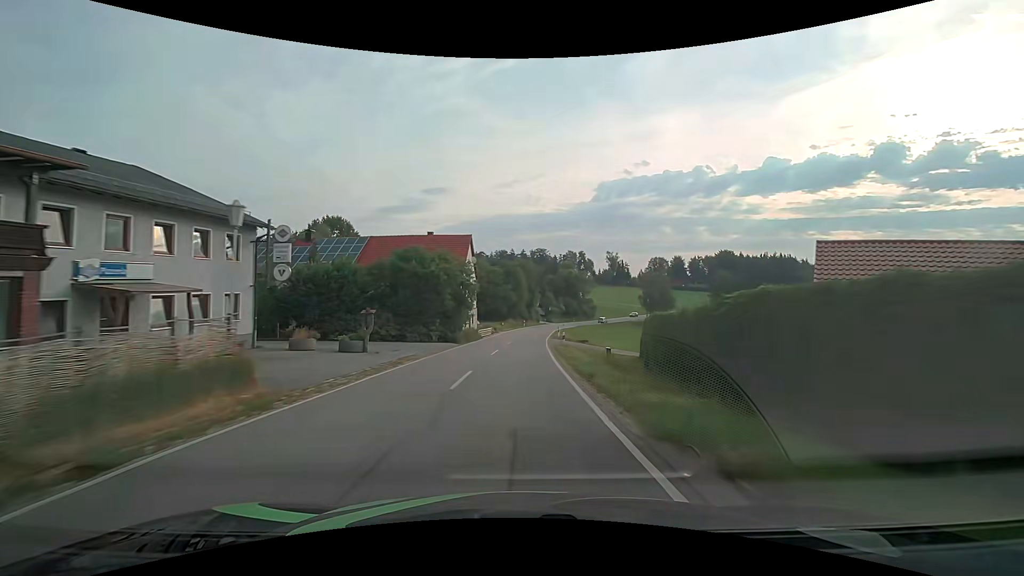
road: secondary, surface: asphalt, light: Day
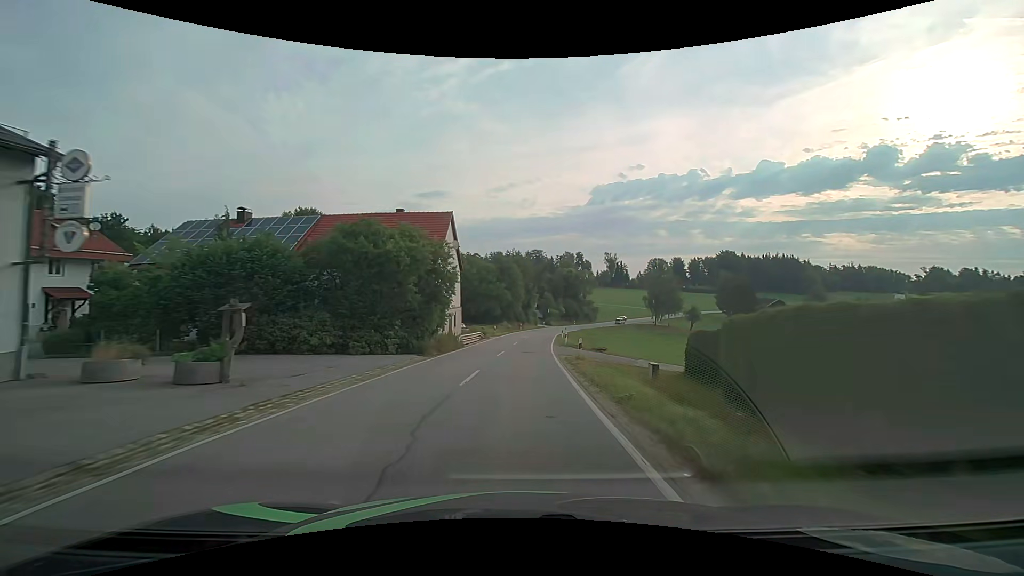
(0.0, +10.8) m; 0°
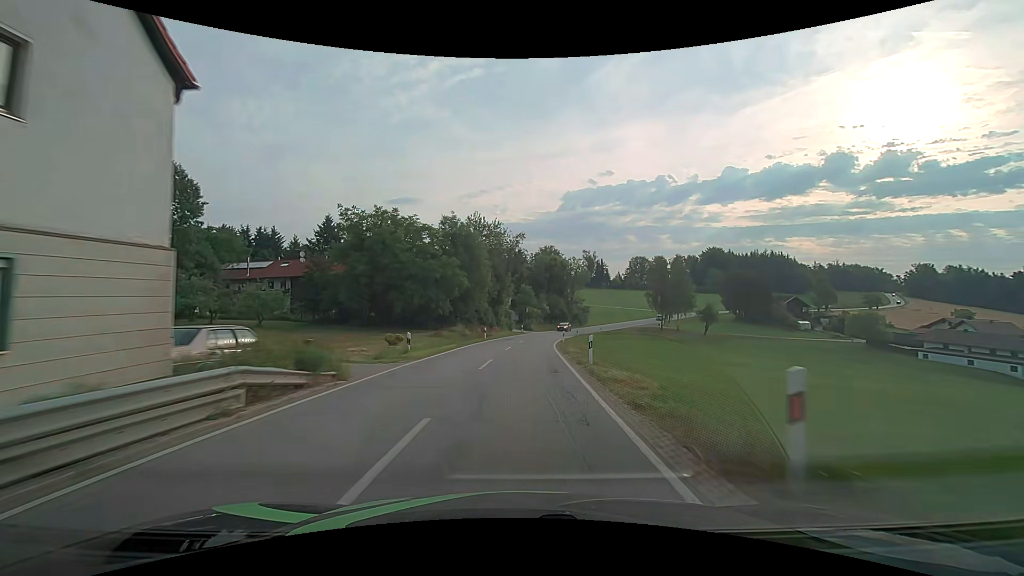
(+0.8, +32.2) m; +3°
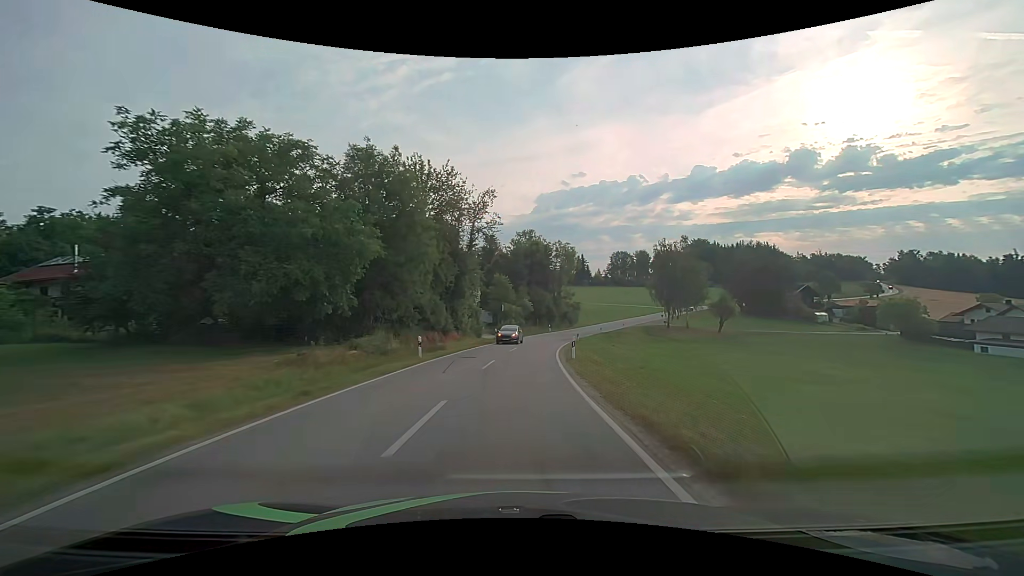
(+0.5, +21.3) m; +3°
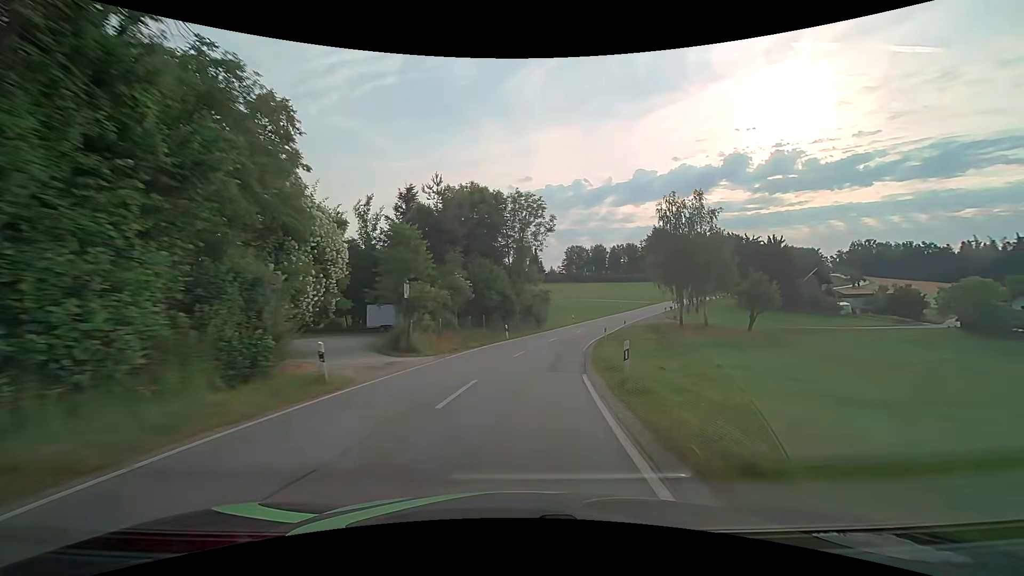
(+1.2, +32.2) m; +5°
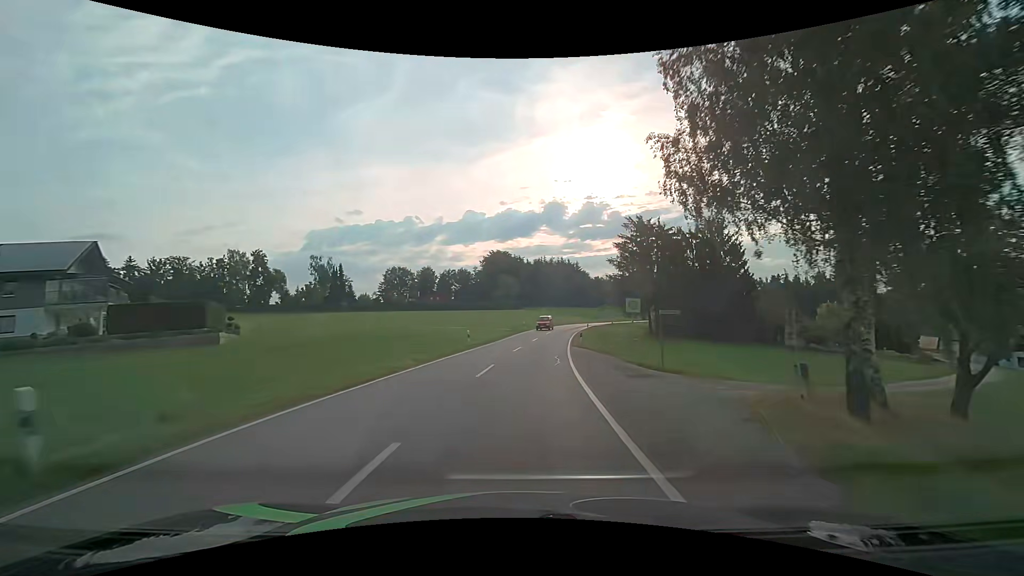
(+9.3, +52.4) m; +20°
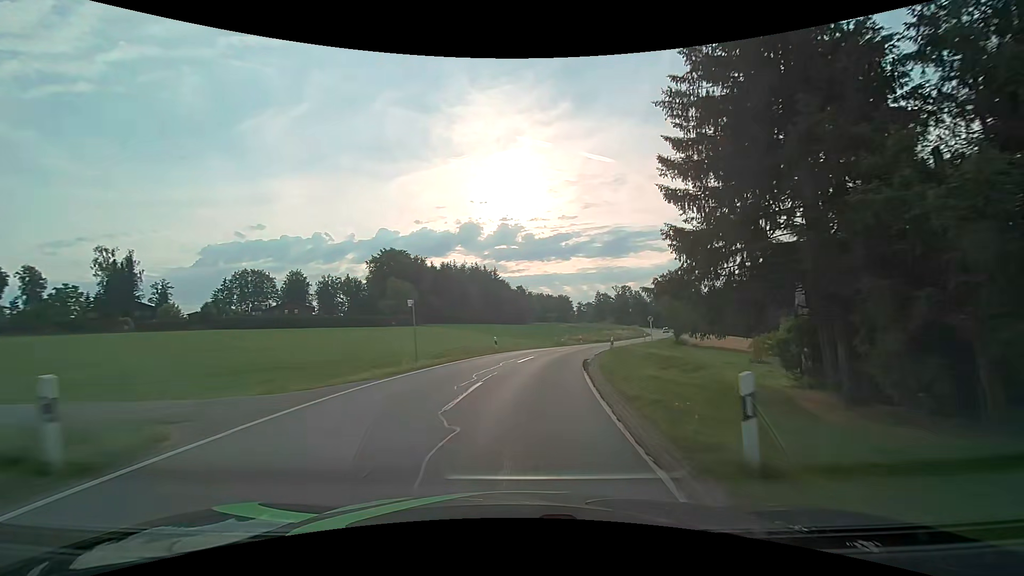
(+4.5, +52.2) m; +10°
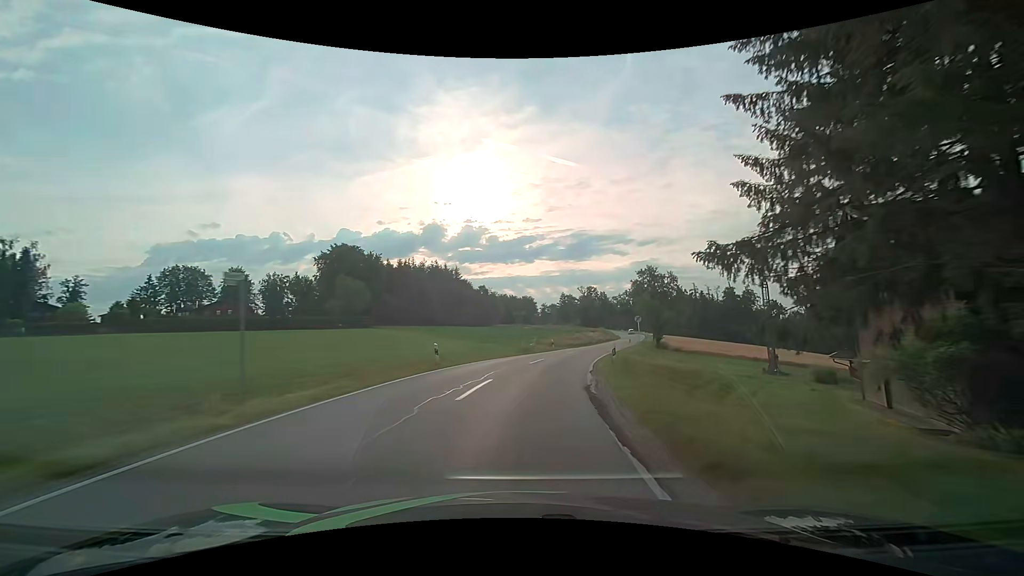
(+0.3, +10.4) m; +4°
